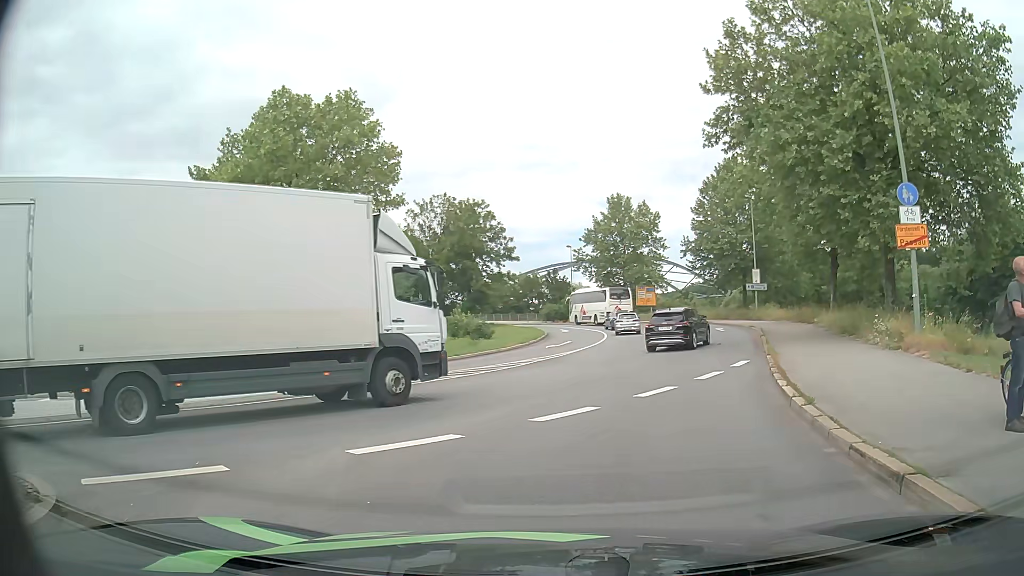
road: primary_link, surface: asphalt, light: Day
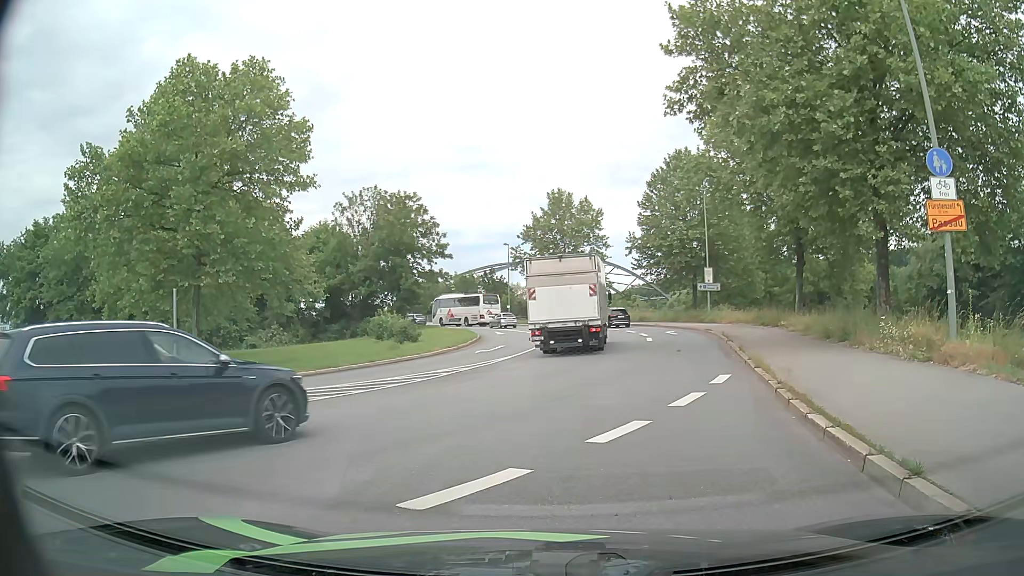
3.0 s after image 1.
(+0.2, +4.2) m; +5°
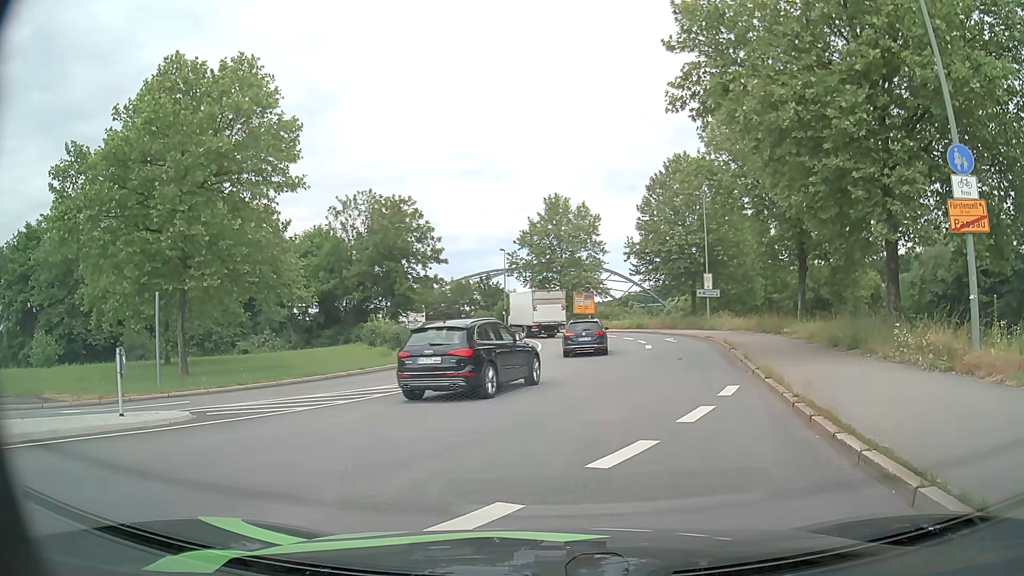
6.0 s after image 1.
(0.0, +1.0) m; 0°
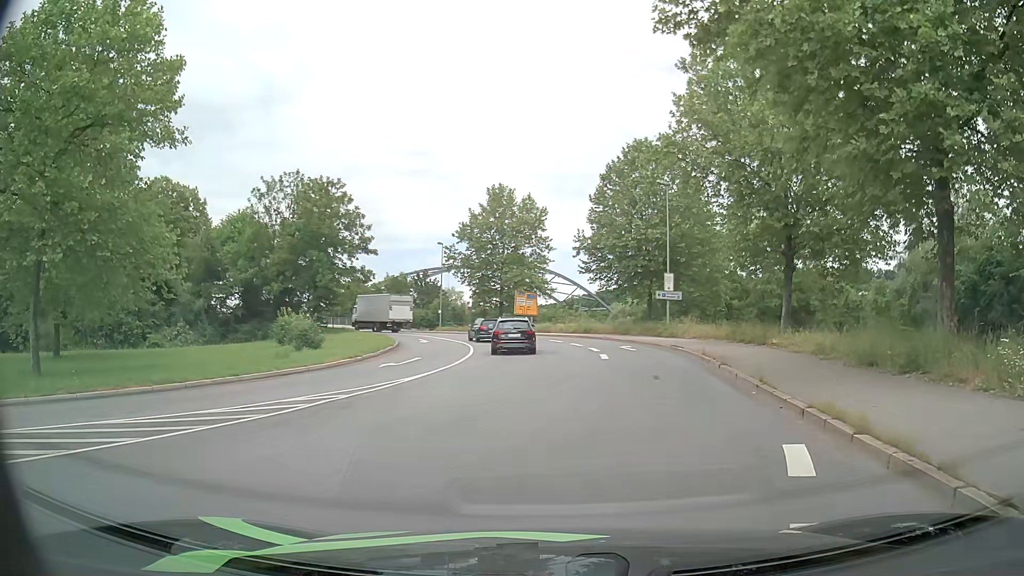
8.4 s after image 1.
(+0.3, +6.6) m; +5°
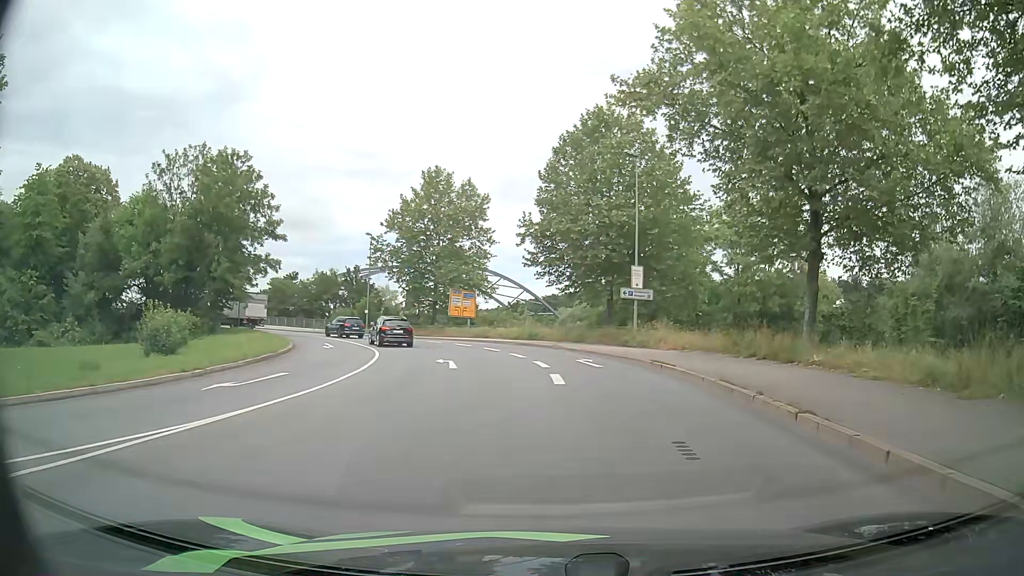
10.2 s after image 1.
(+0.5, +9.6) m; +5°
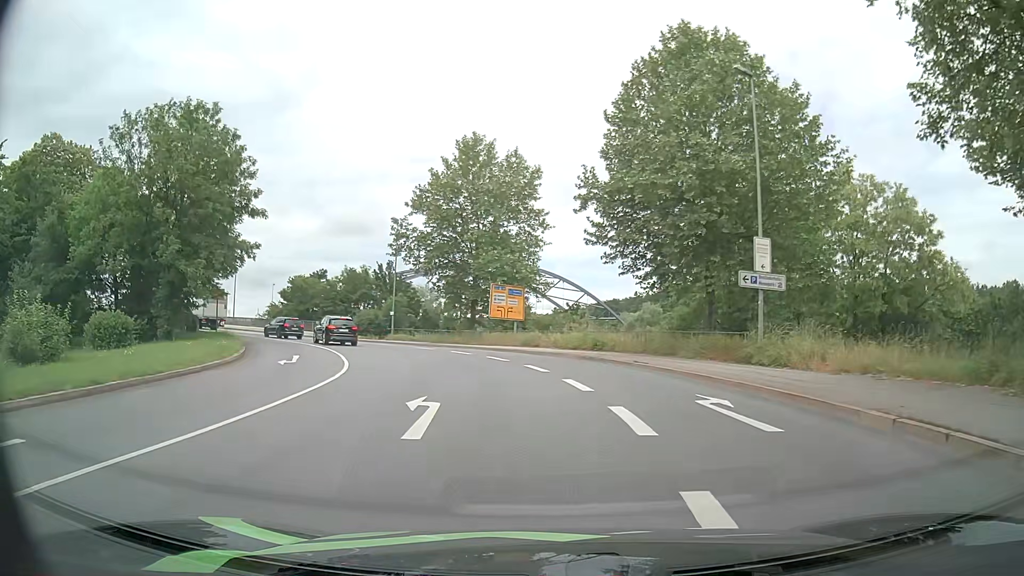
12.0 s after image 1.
(-0.4, +13.0) m; -5°
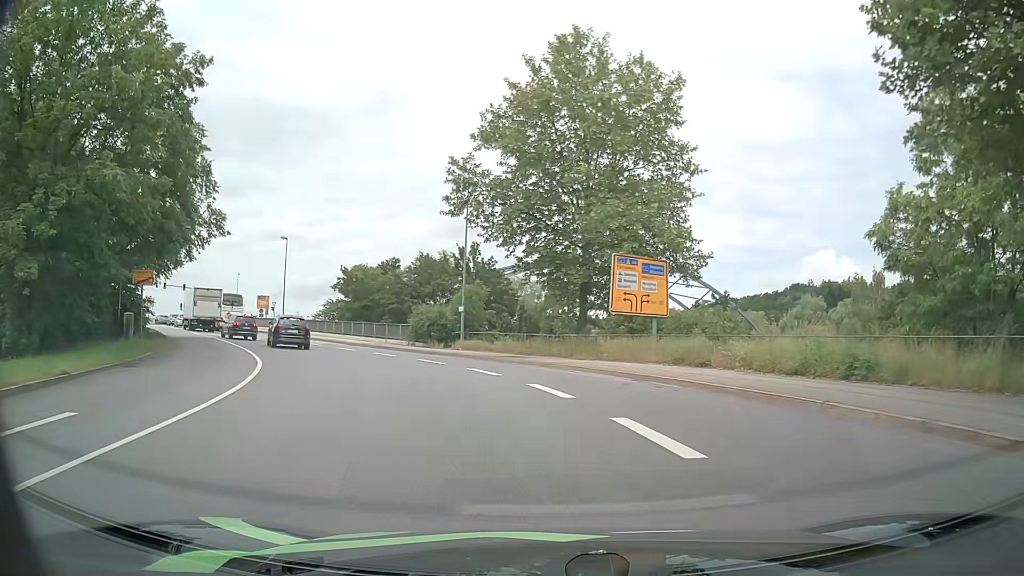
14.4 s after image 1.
(-1.7, +19.0) m; -10°
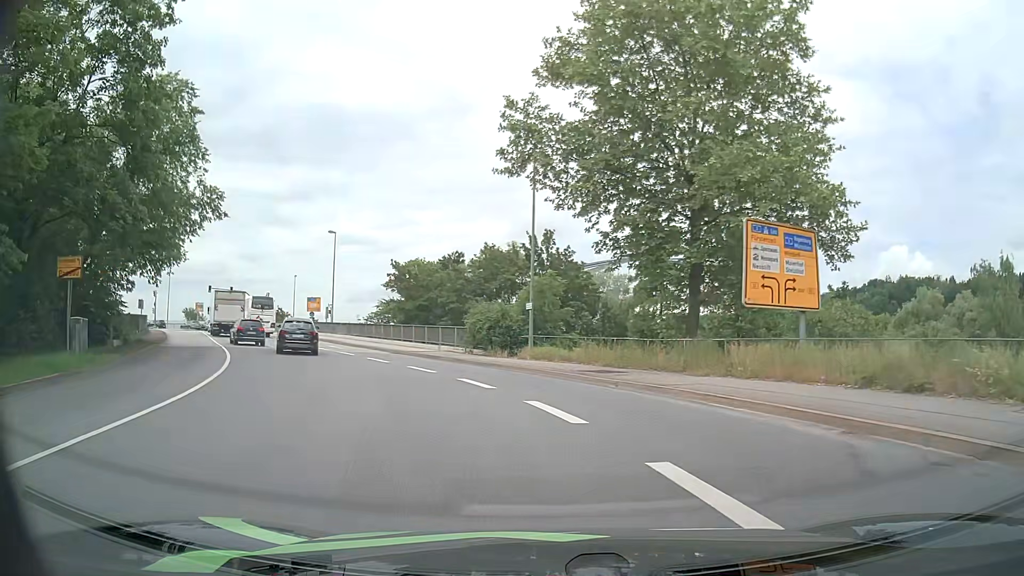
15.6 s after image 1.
(-0.5, +8.7) m; -7°
